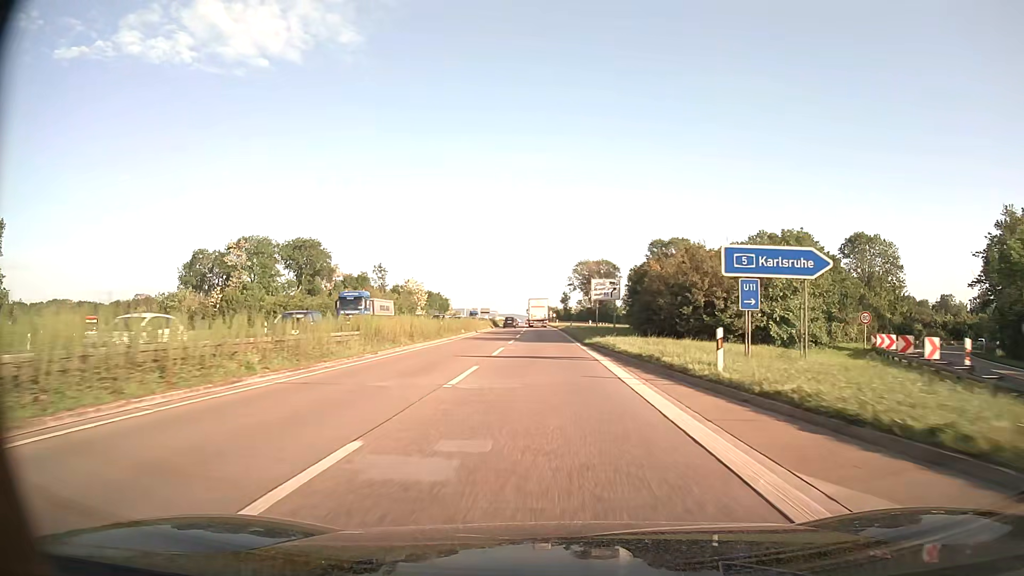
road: trunk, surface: asphalt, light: Day
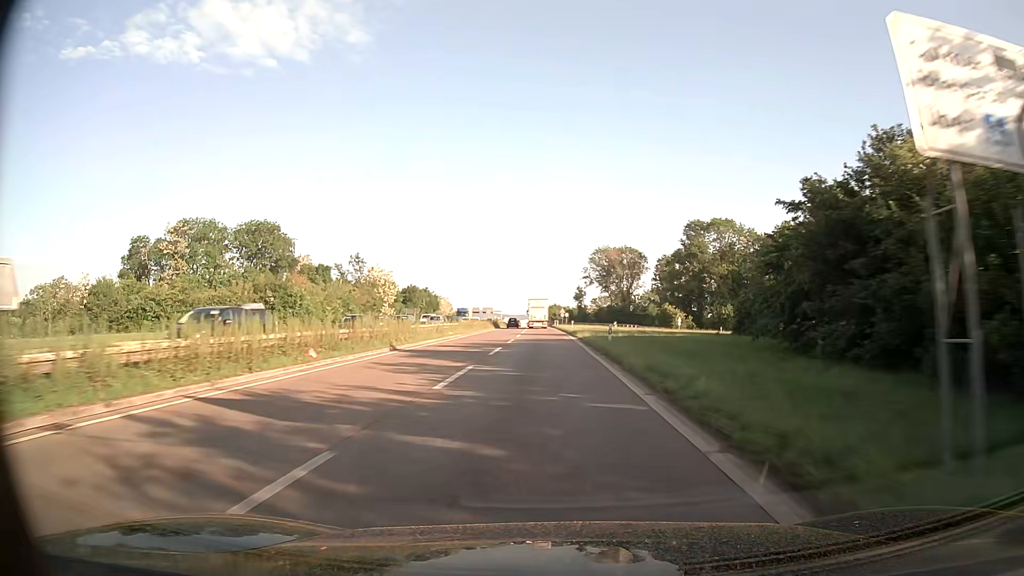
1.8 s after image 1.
(-0.3, +37.5) m; -1°
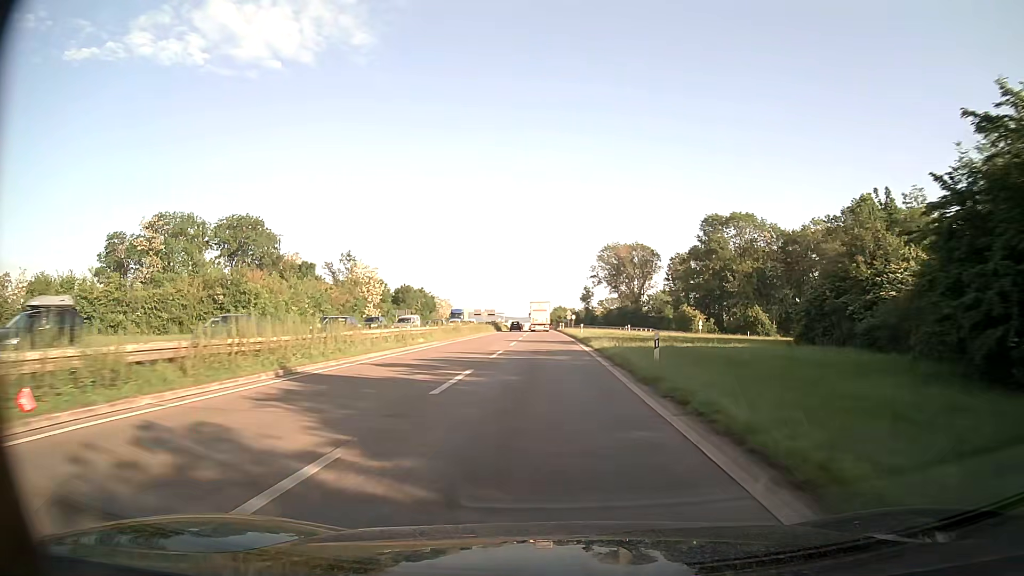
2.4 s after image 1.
(0.0, +12.4) m; 0°
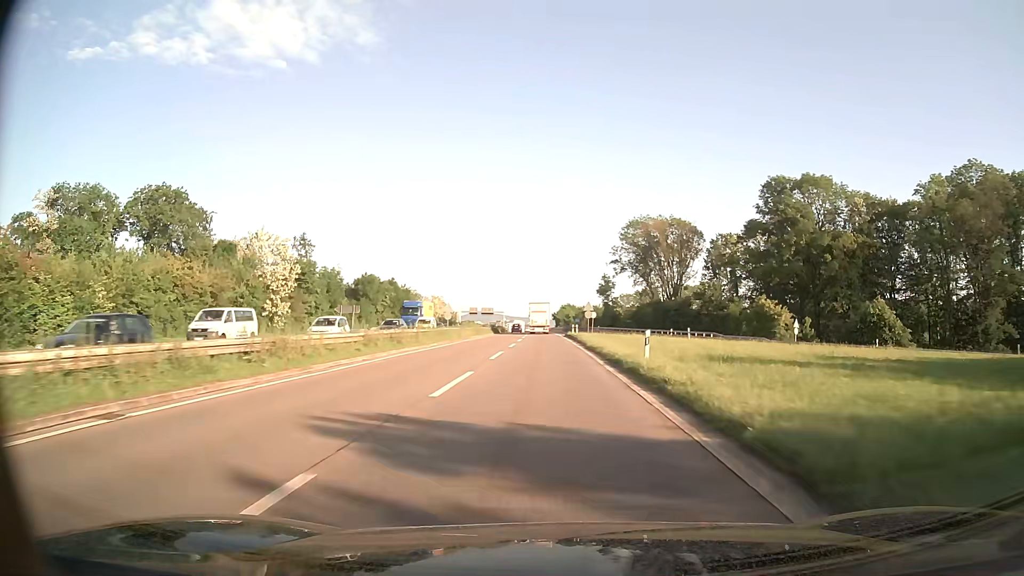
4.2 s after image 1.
(-0.2, +36.7) m; -1°
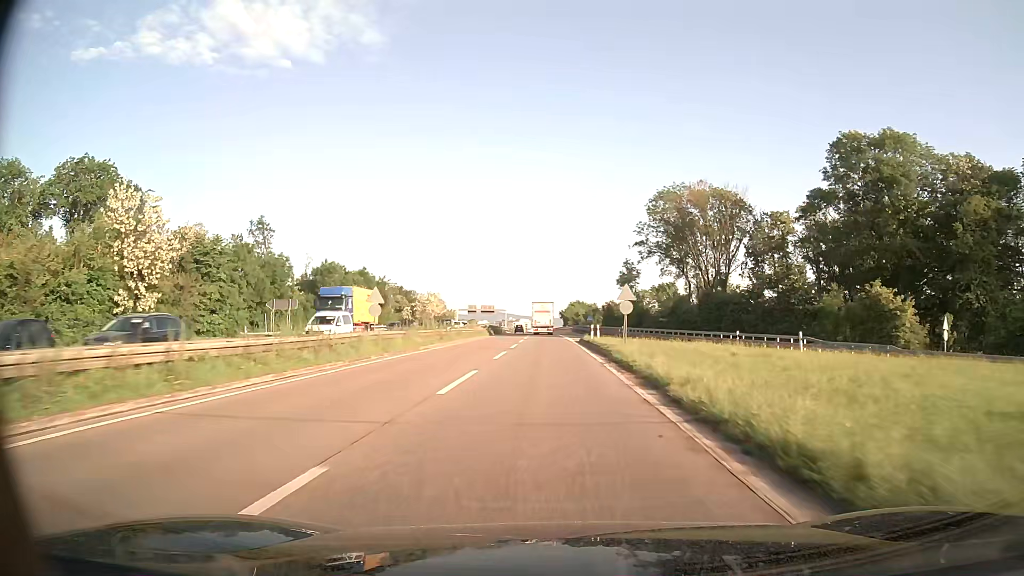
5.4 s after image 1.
(-0.1, +24.3) m; -1°
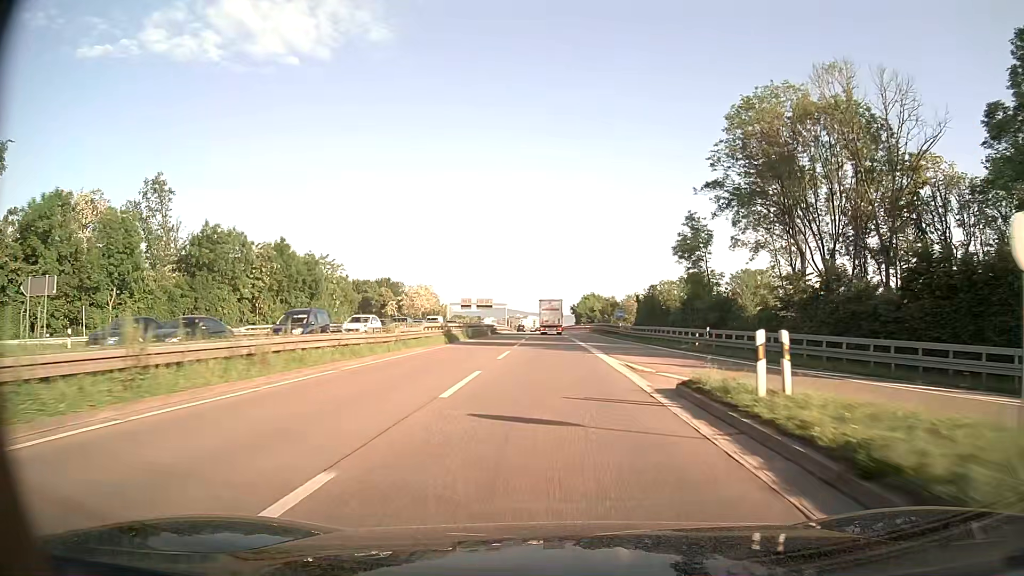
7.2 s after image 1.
(-0.3, +36.3) m; -1°
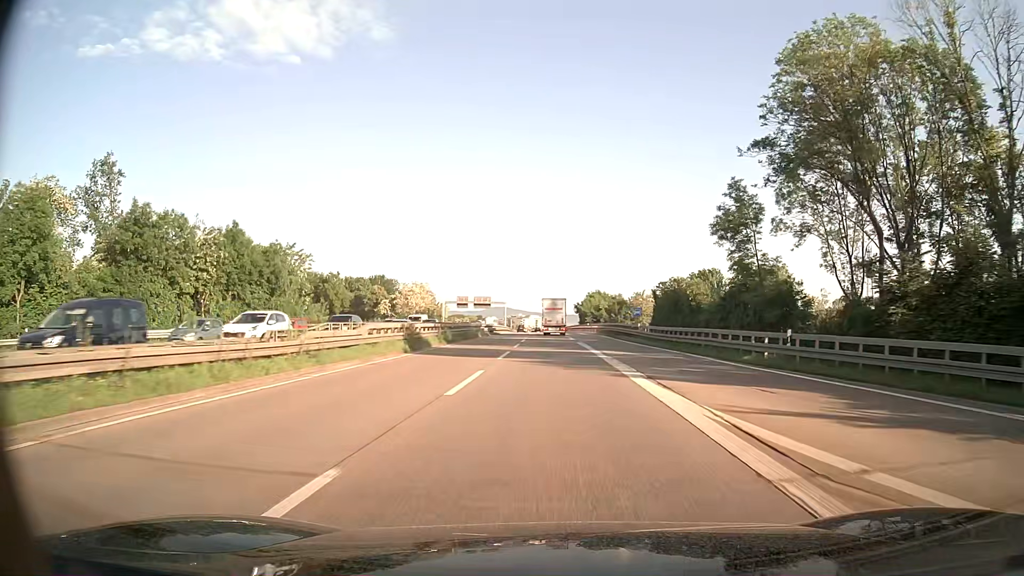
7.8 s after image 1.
(0.0, +12.1) m; 0°
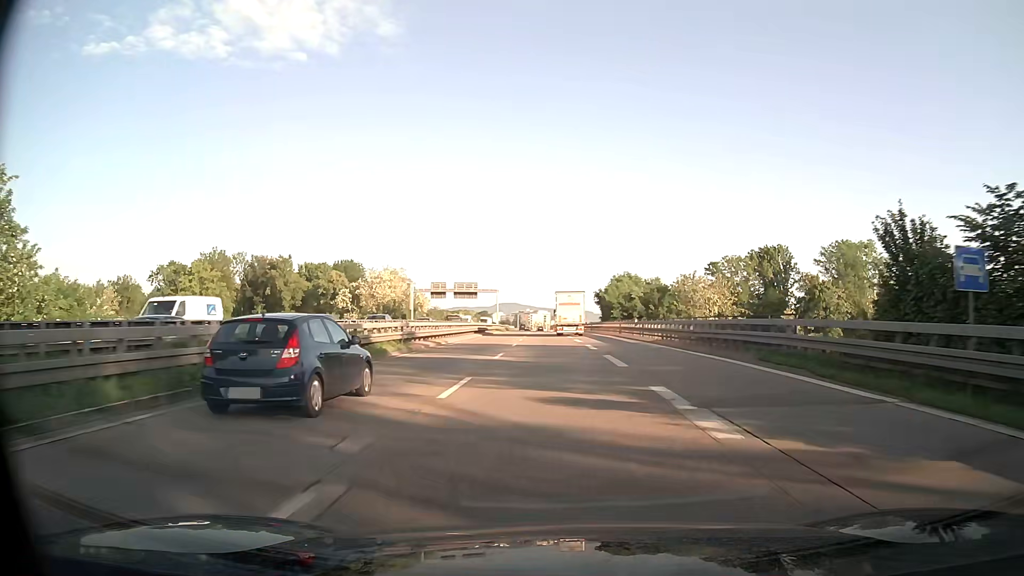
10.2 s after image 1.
(-0.2, +48.6) m; -1°
(0, +10) (0, +20) (0, +30) (0, +40) (0, +50) (0, +60) (-1, +70) (-1, +80) (-1, +90) (-1, +100) m
